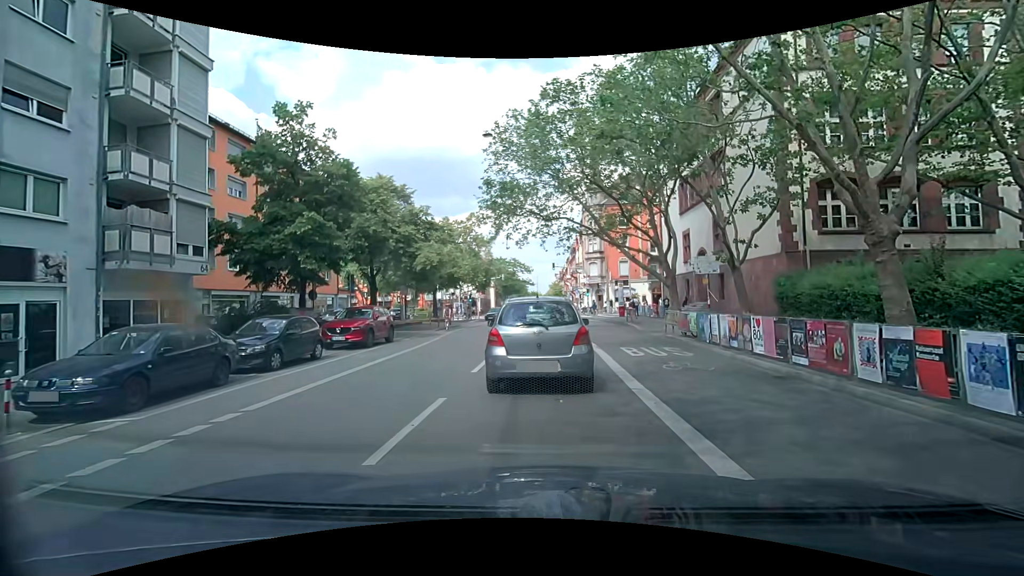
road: secondary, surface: asphalt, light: Day
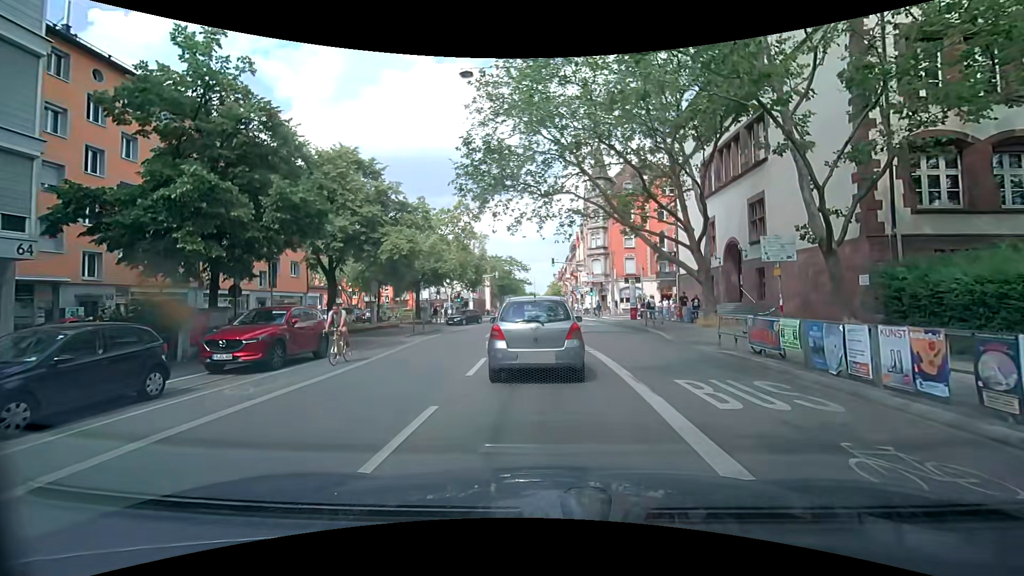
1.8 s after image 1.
(0.0, +6.8) m; -1°
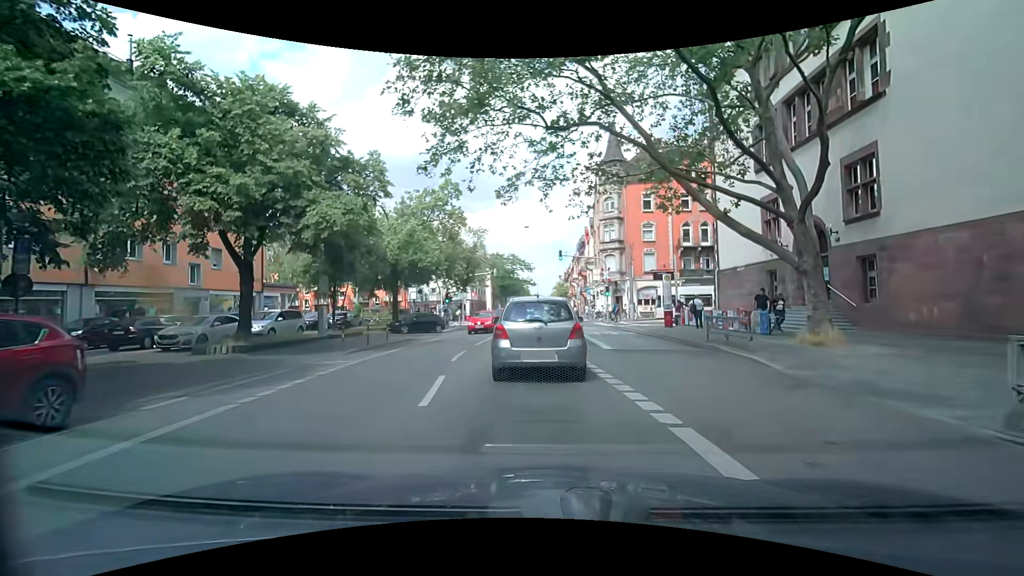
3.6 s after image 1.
(+0.2, +9.0) m; +2°
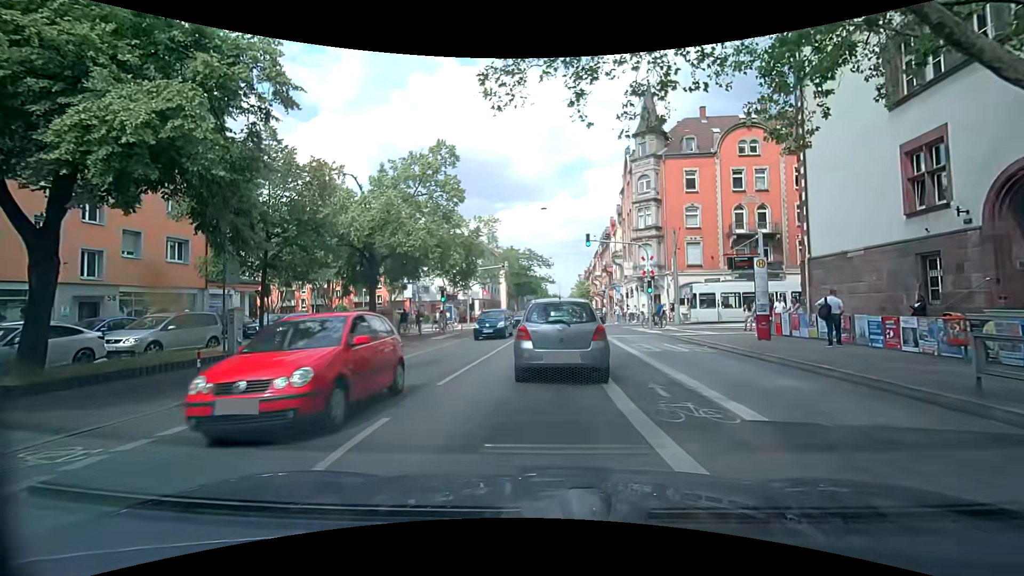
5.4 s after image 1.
(-0.3, +9.5) m; -4°
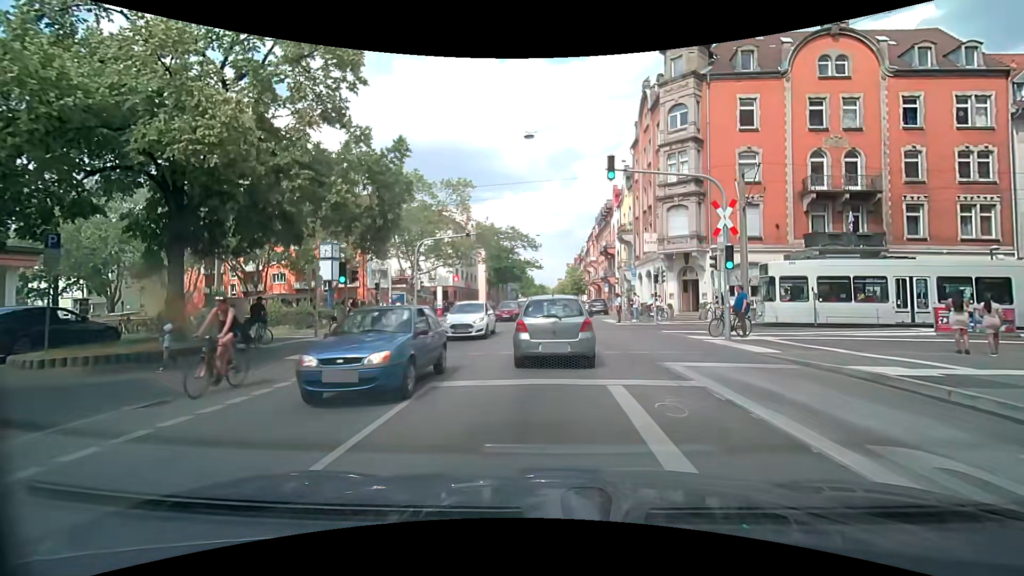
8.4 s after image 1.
(+0.6, +15.5) m; +1°
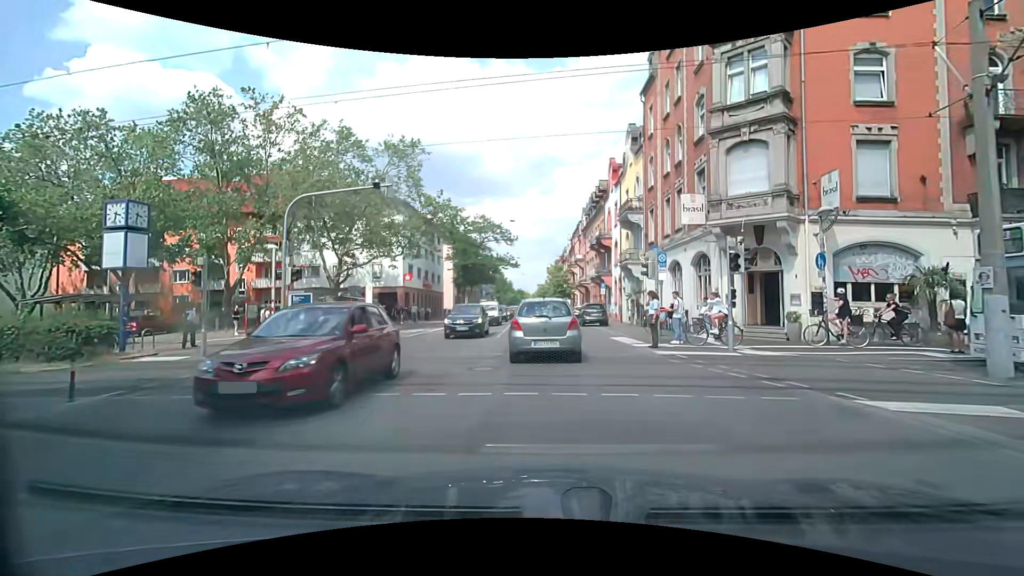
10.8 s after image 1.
(+0.8, +14.3) m; +4°
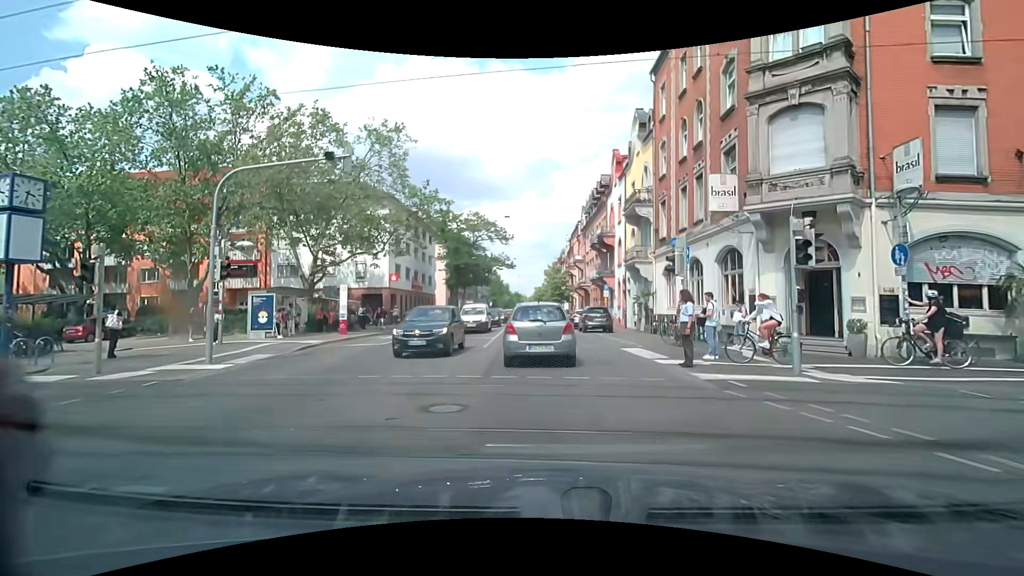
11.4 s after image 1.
(0.0, +3.8) m; 0°
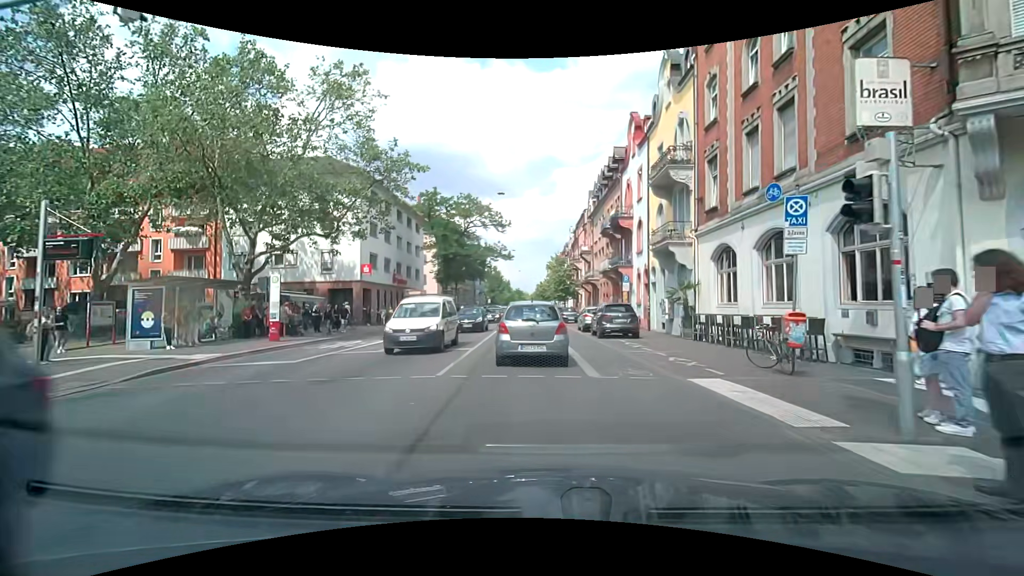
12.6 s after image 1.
(+0.1, +7.9) m; +1°
(0, +10) (0, +20) (-1, +30) (-1, +40) (-1, +50) (-2, +60) (-2, +70) (-3, +80) (-3, +90) (-3, +100) m
